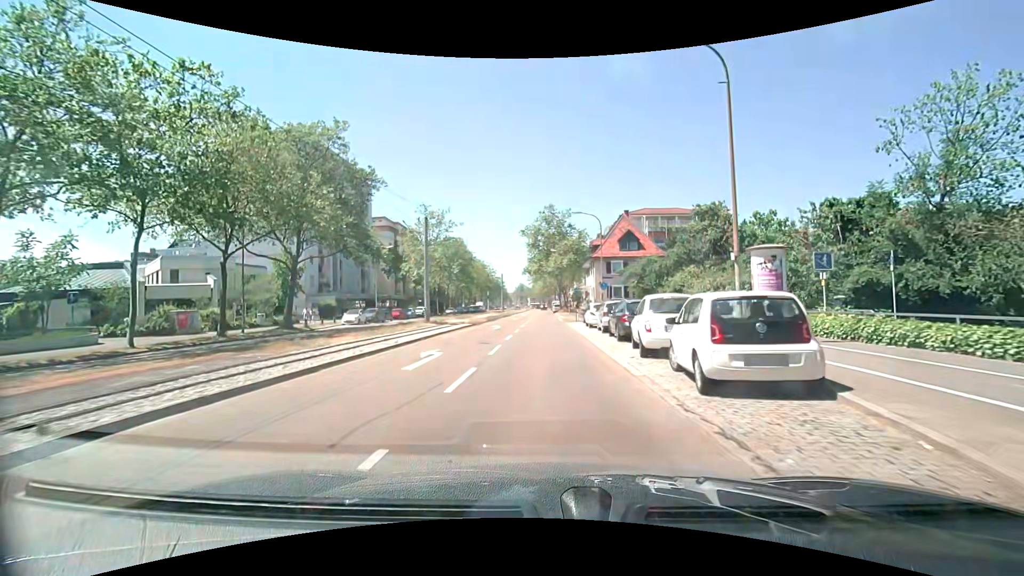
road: tertiary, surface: asphalt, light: Day
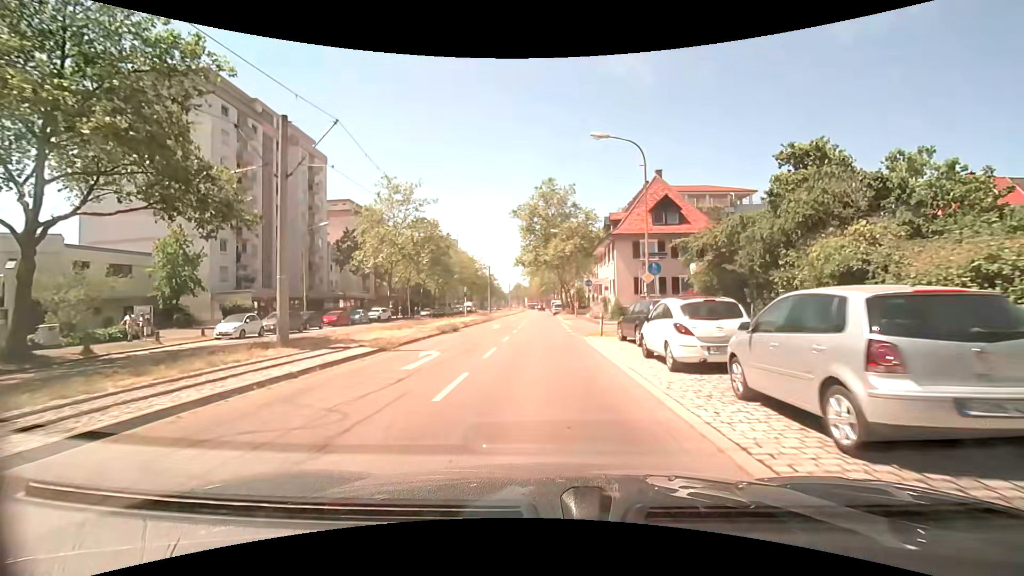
(0.0, +18.6) m; 0°
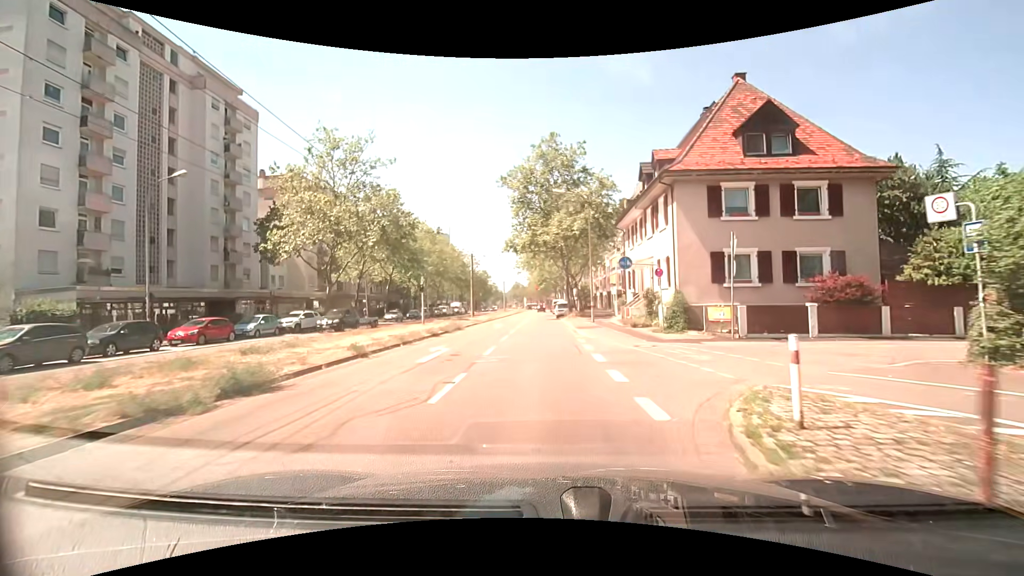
(+0.1, +18.1) m; +1°
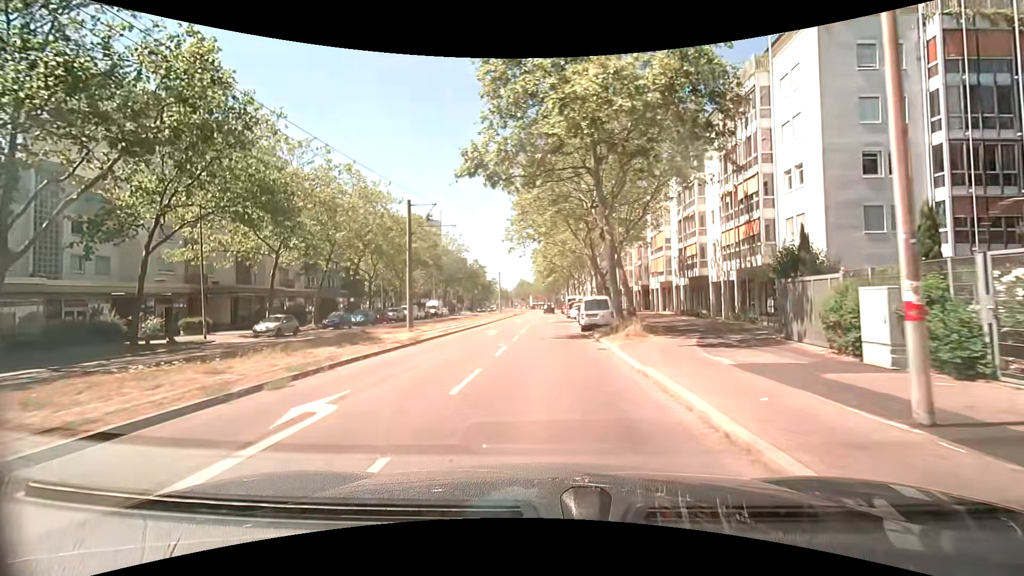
(-0.4, +29.1) m; -2°
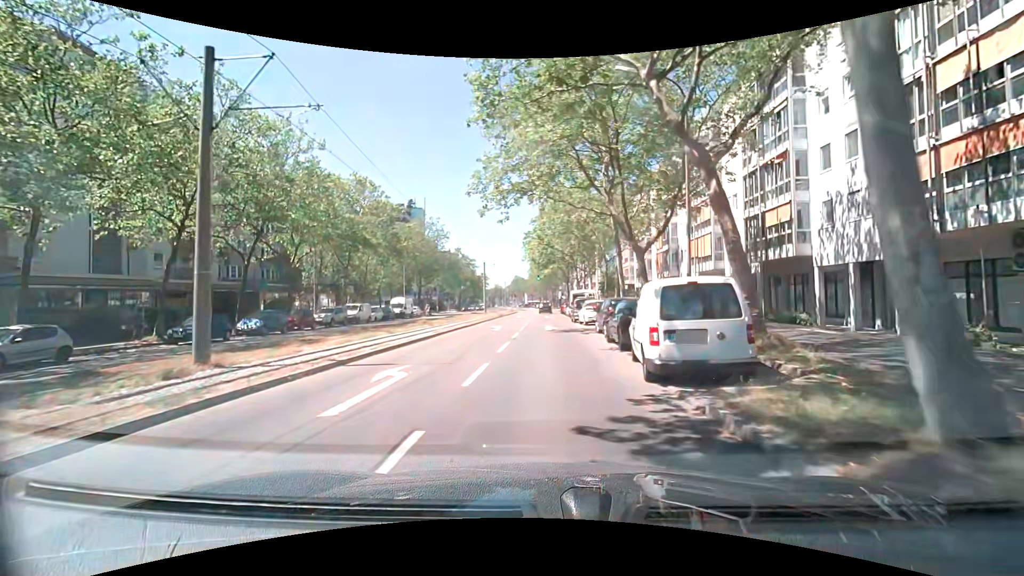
(+0.3, +17.0) m; +1°
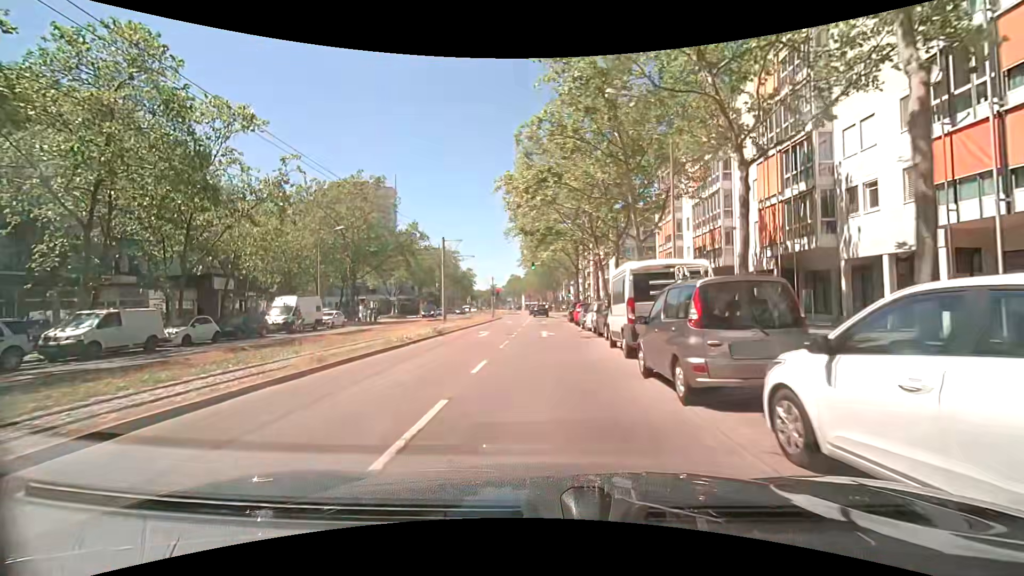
(+0.2, +27.9) m; +1°
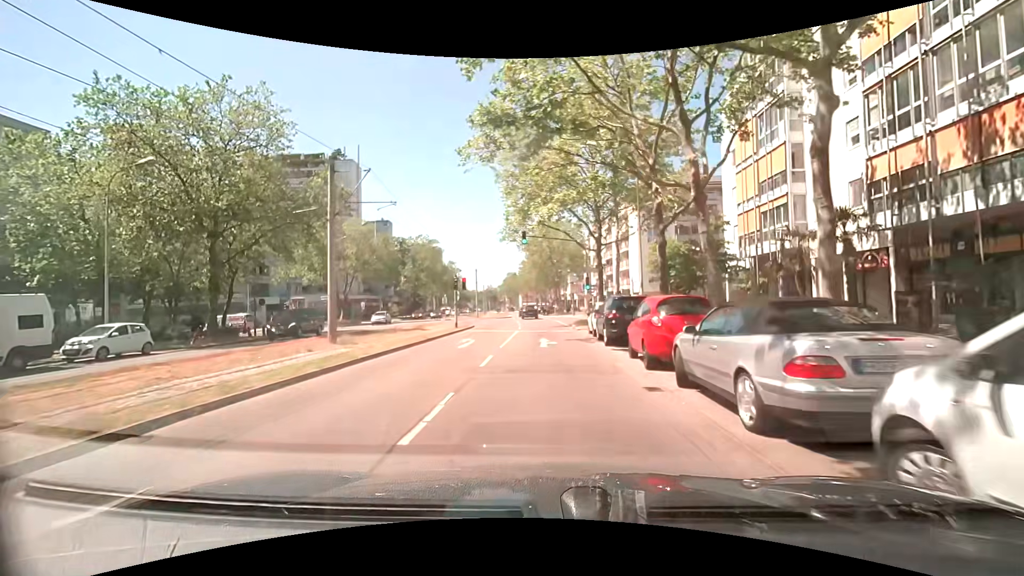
(-0.3, +23.0) m; -1°
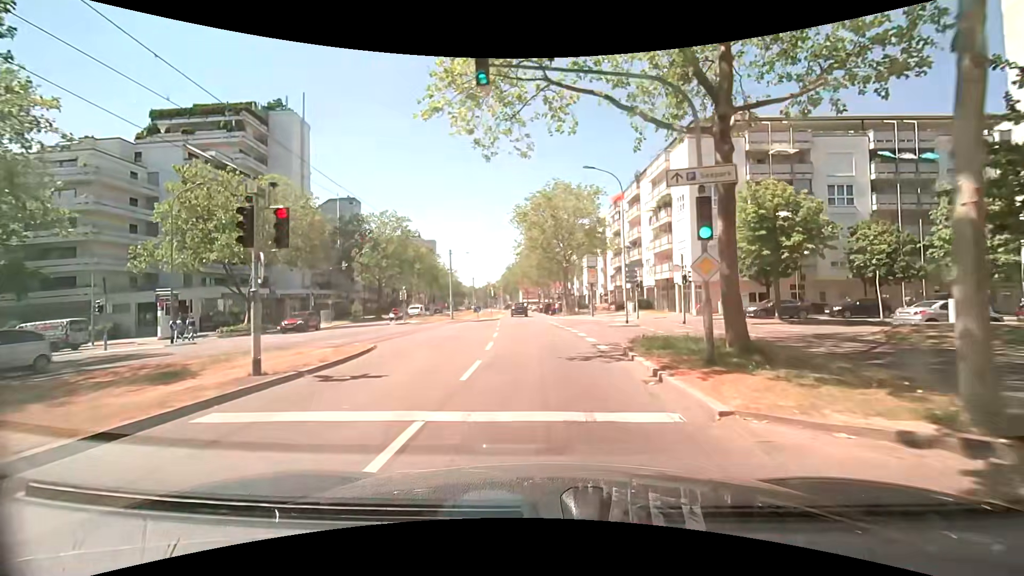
(+0.2, +22.8) m; 0°
